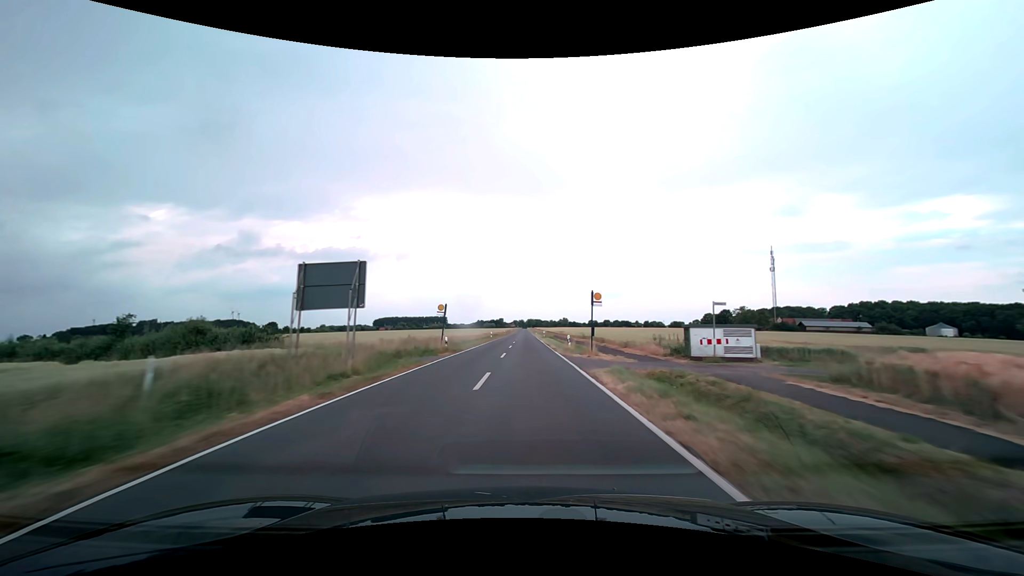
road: secondary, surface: asphalt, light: Day
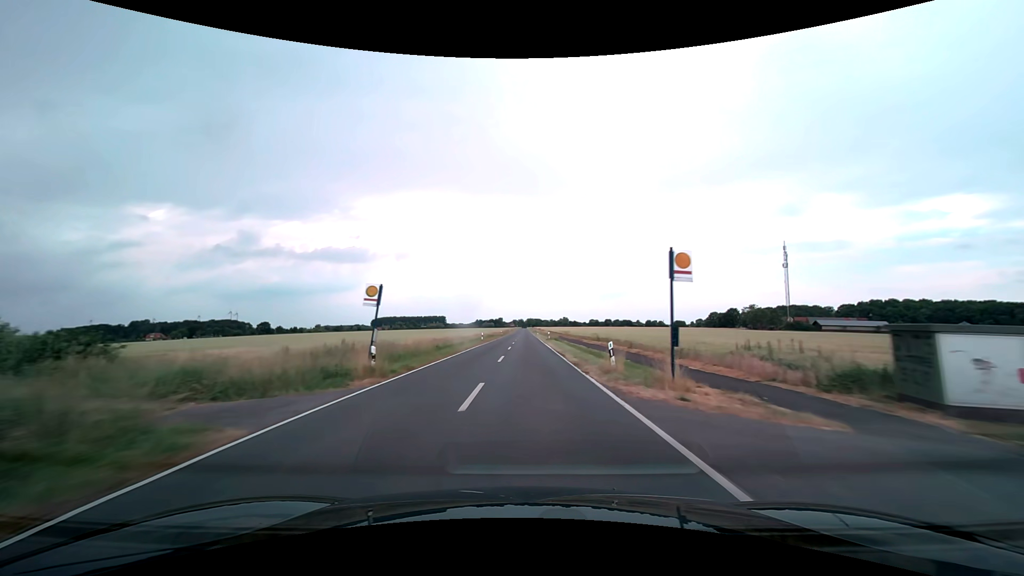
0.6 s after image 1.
(0.0, +14.7) m; 0°
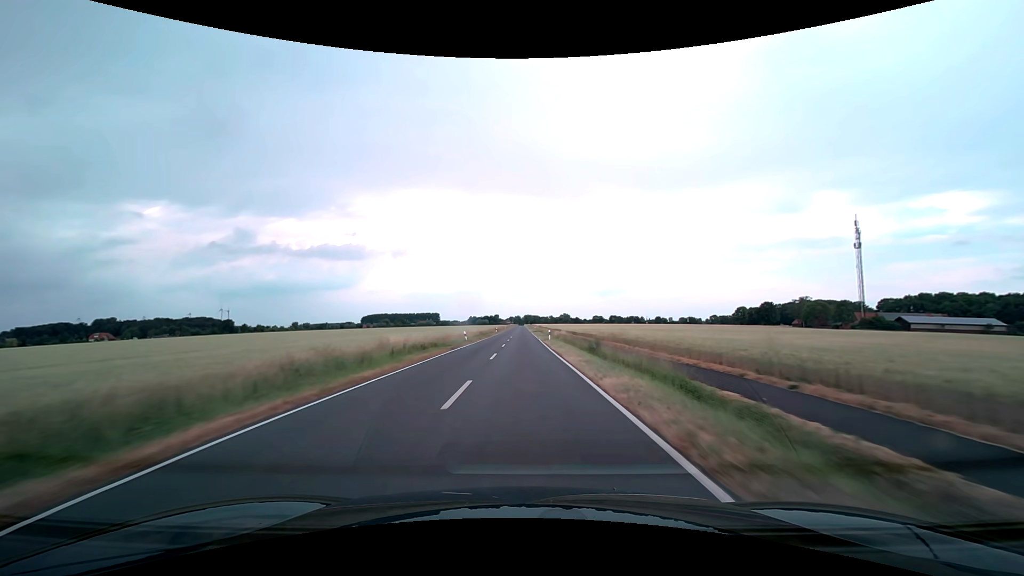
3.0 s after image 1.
(+0.4, +60.4) m; 0°
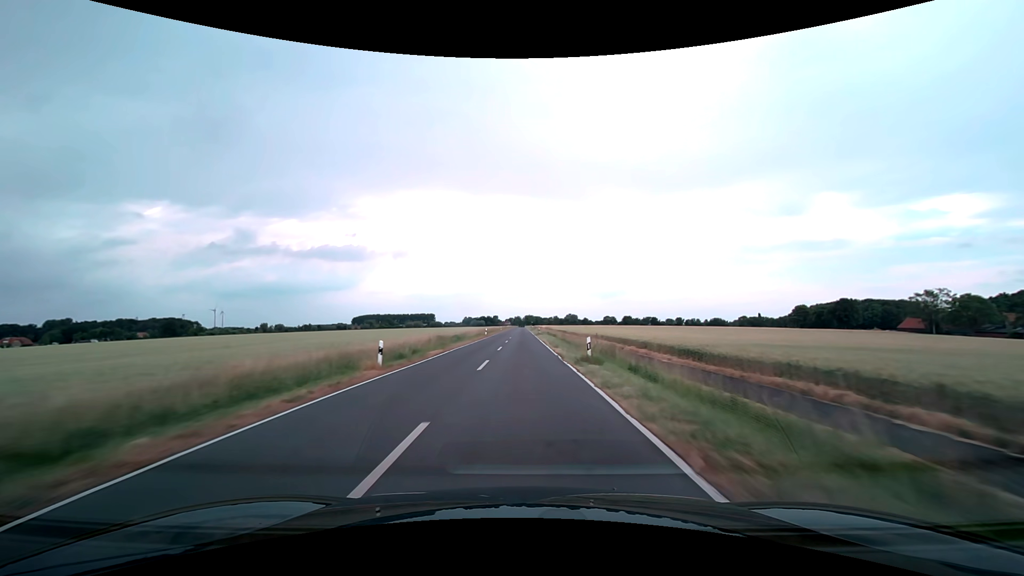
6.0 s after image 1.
(-0.2, +77.4) m; 0°
(0, +10) (0, +20) (0, +30) (0, +40) (0, +50) (0, +60) (0, +70) (0, +80) (0, +90) (0, +100) m
